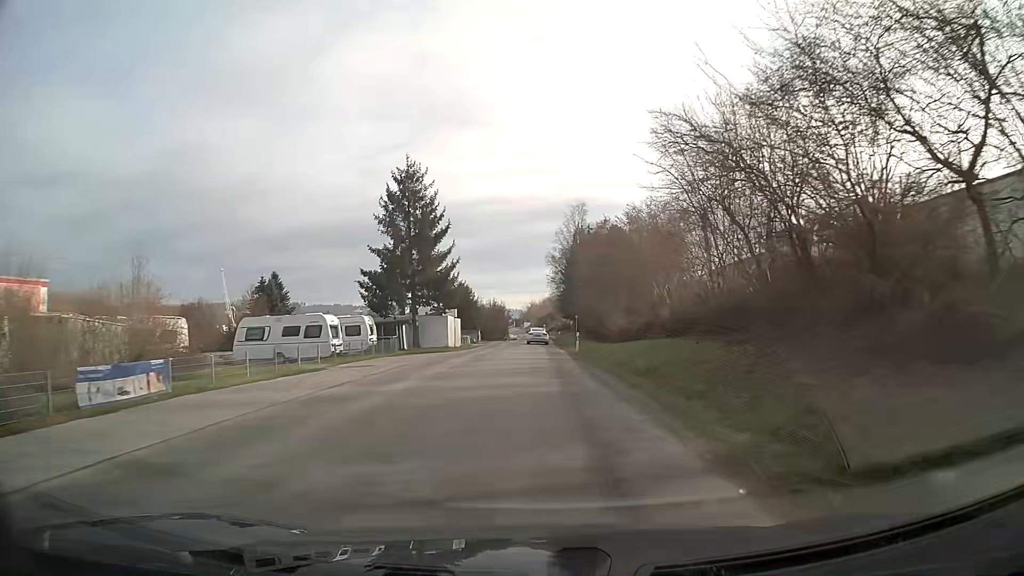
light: Day
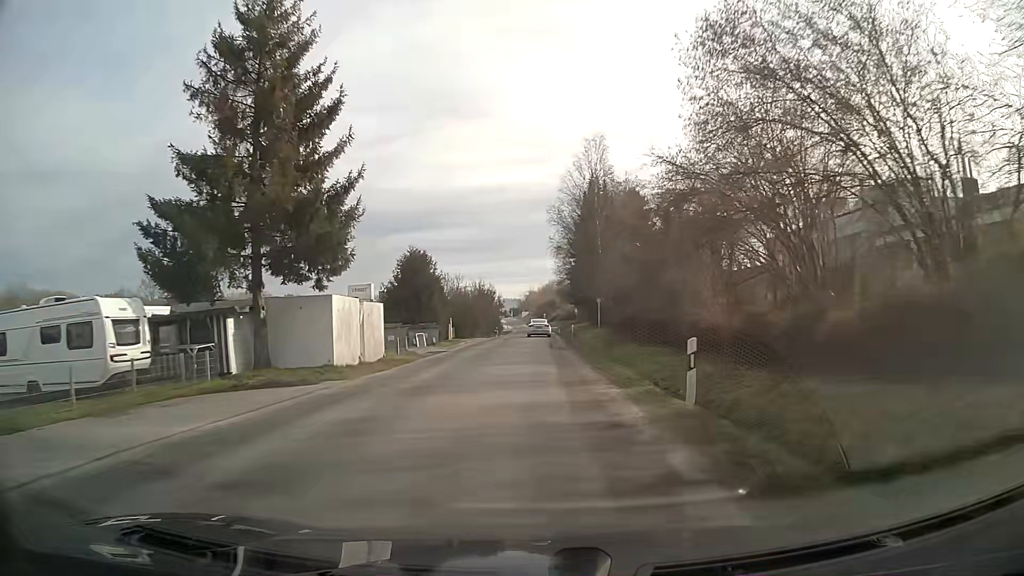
(+0.1, +26.9) m; 0°
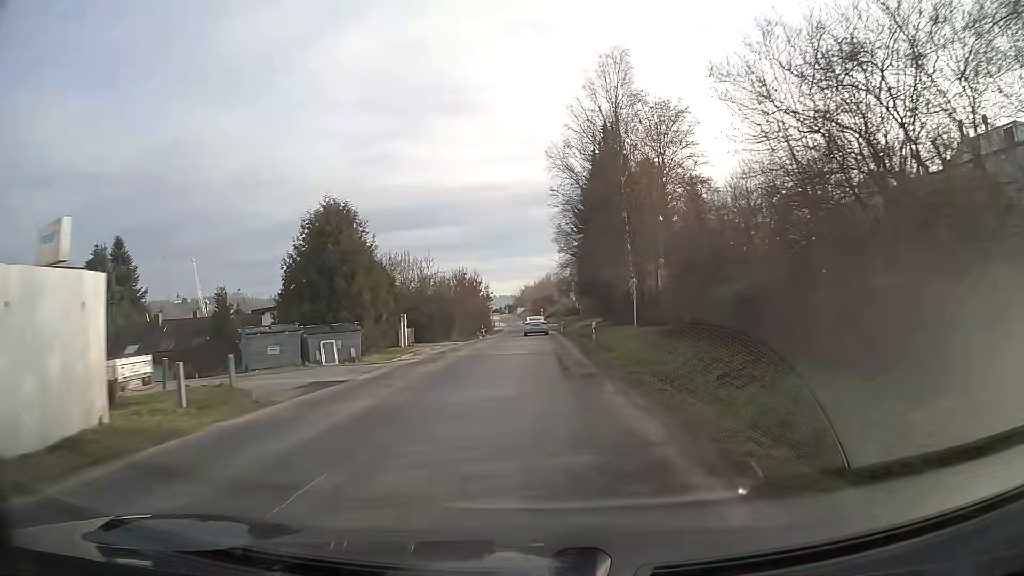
(+0.1, +18.2) m; 0°
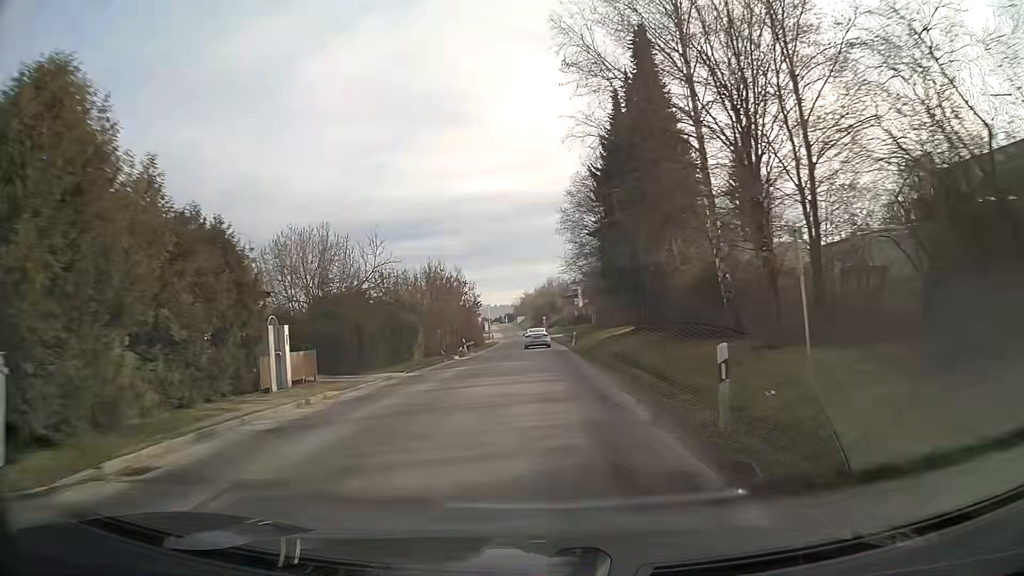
(-0.1, +18.3) m; 0°
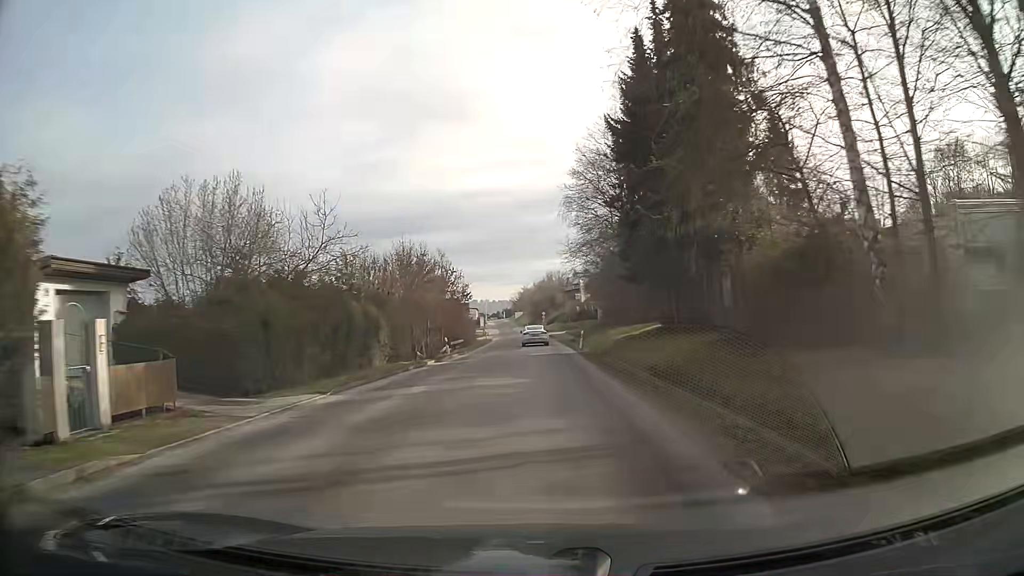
(0.0, +9.1) m; 0°
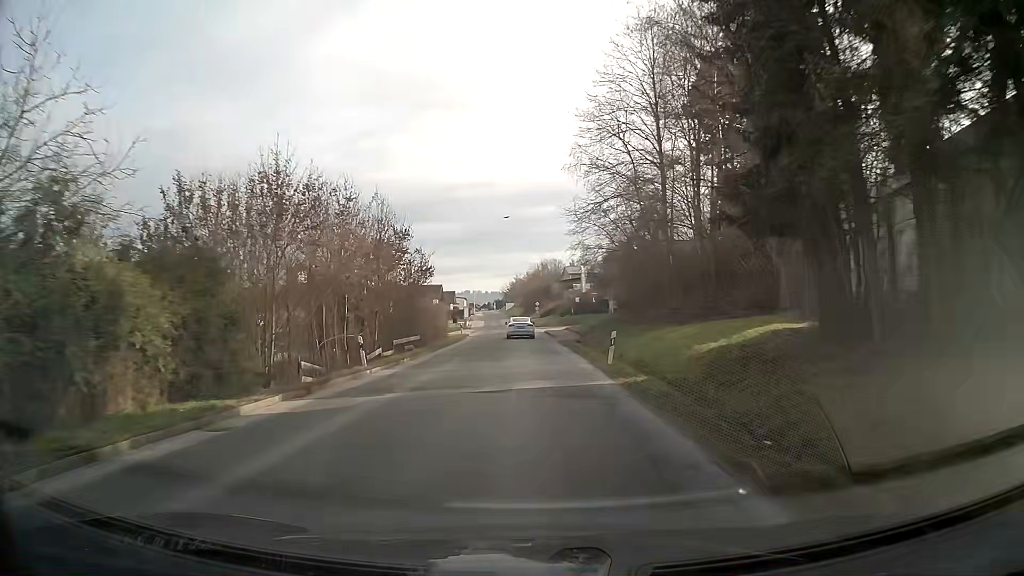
(+0.1, +18.3) m; 0°
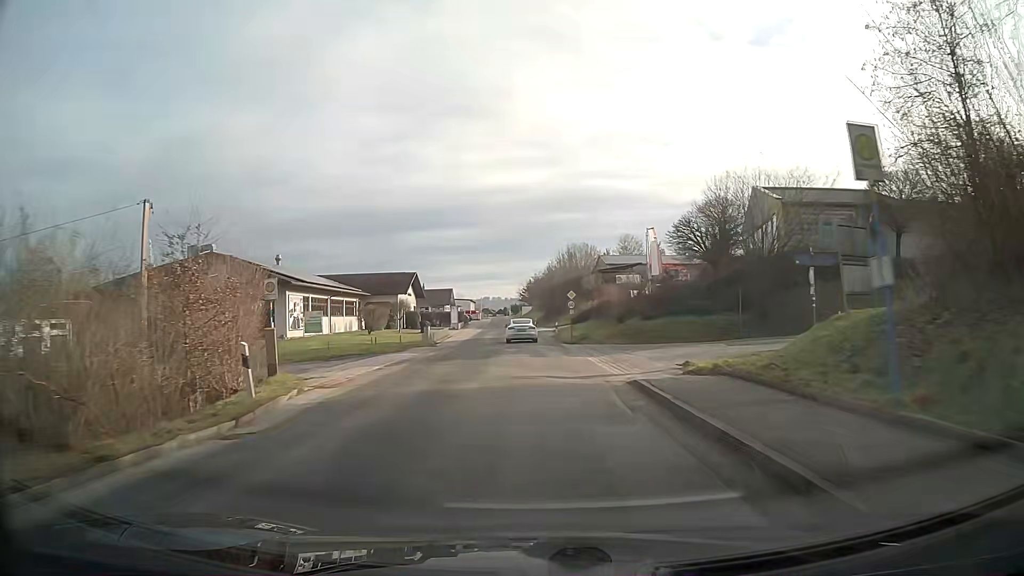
(-0.5, +45.9) m; -1°
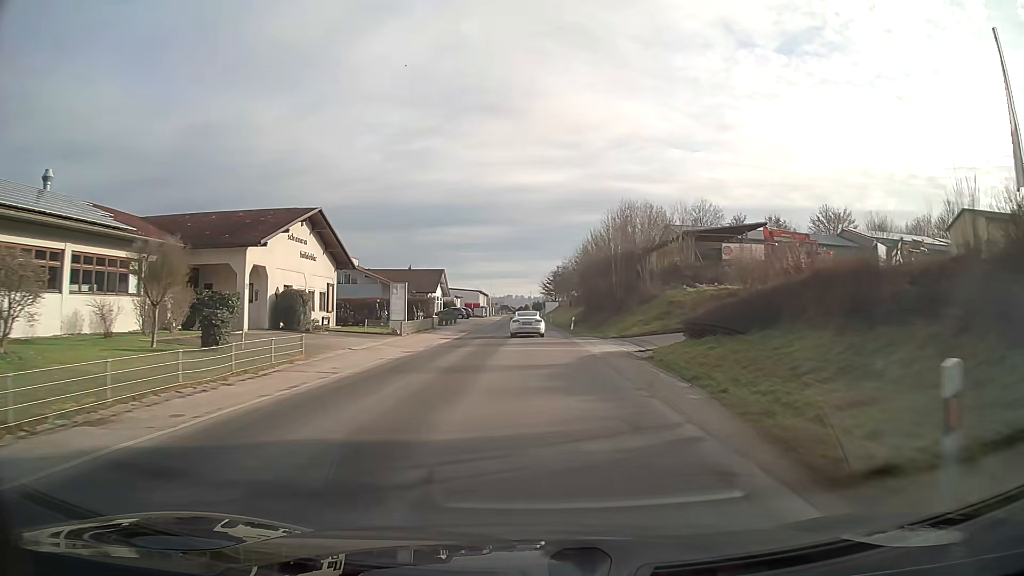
(-0.9, +45.5) m; -2°
